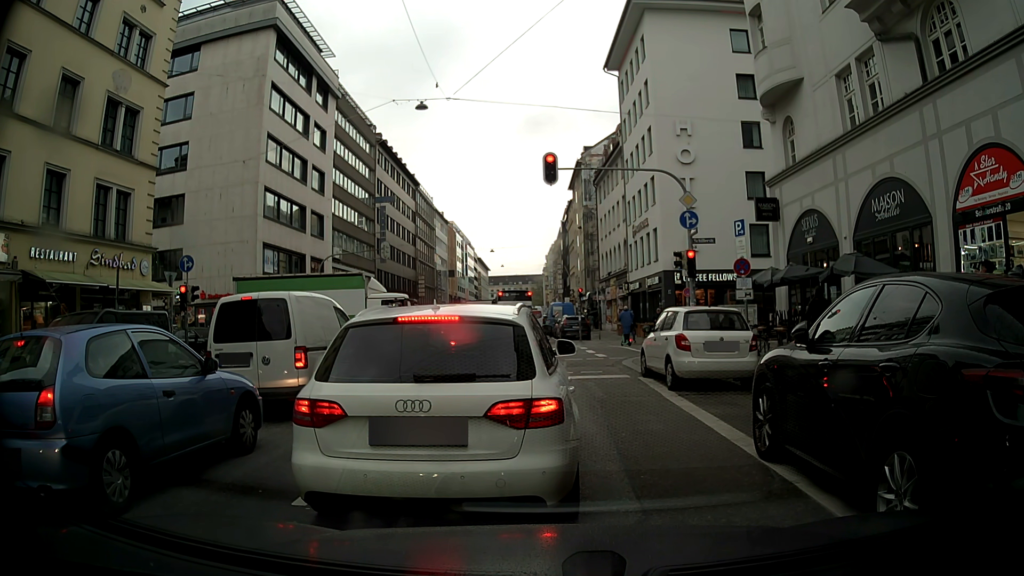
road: secondary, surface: asphalt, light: Day
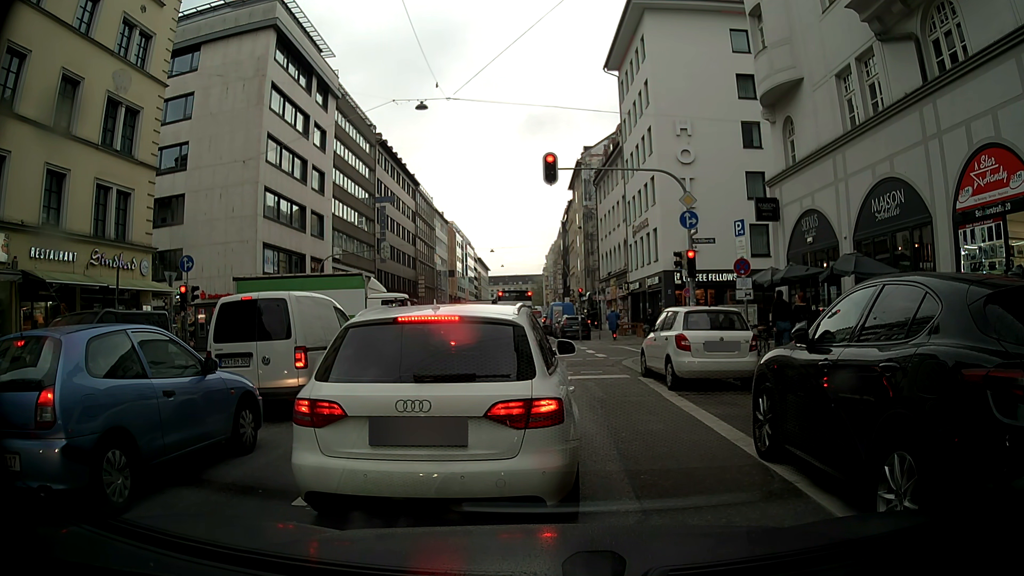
(0.0, 0.0) m; 0°
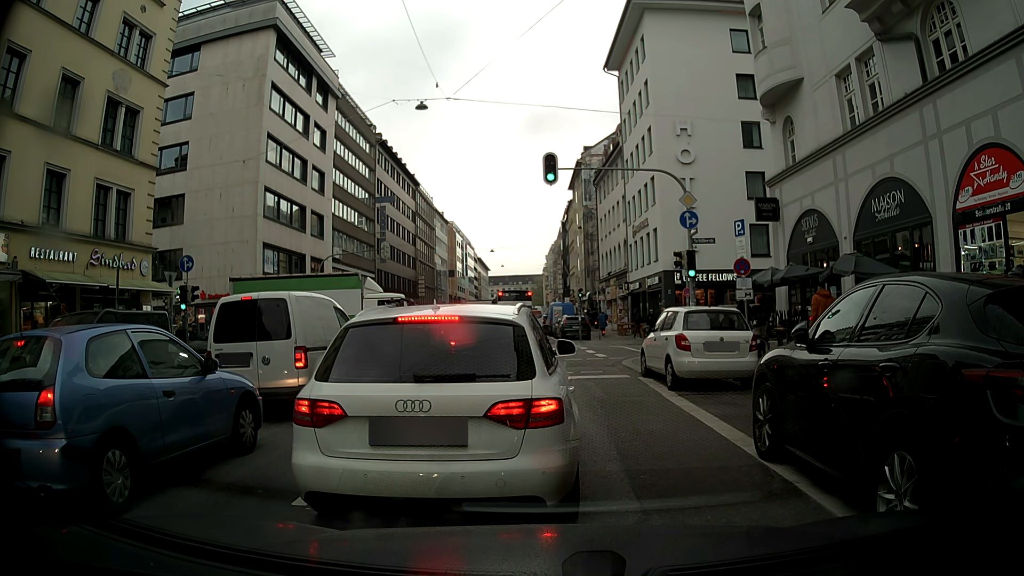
(0.0, 0.0) m; 0°
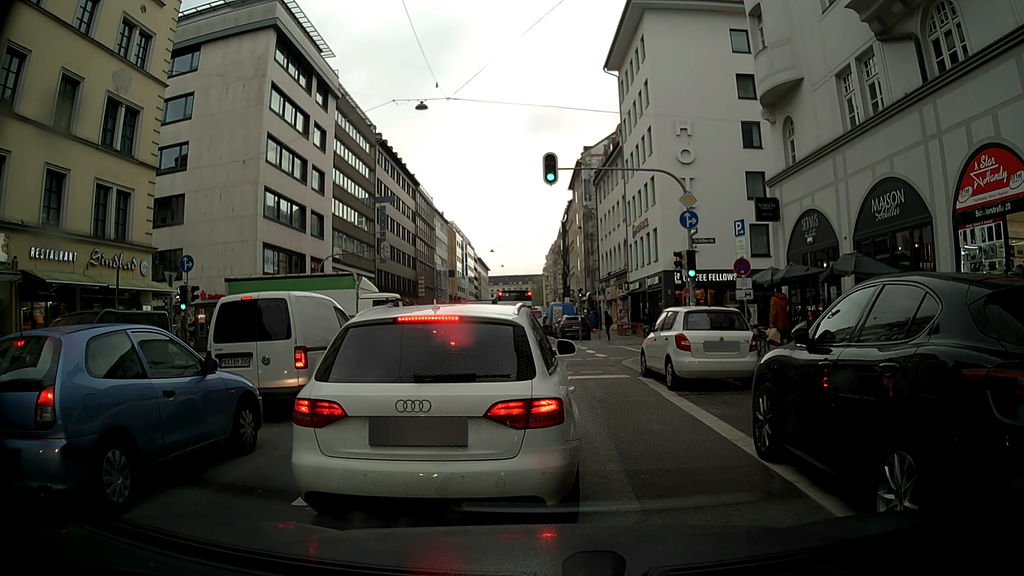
(0.0, 0.0) m; 0°
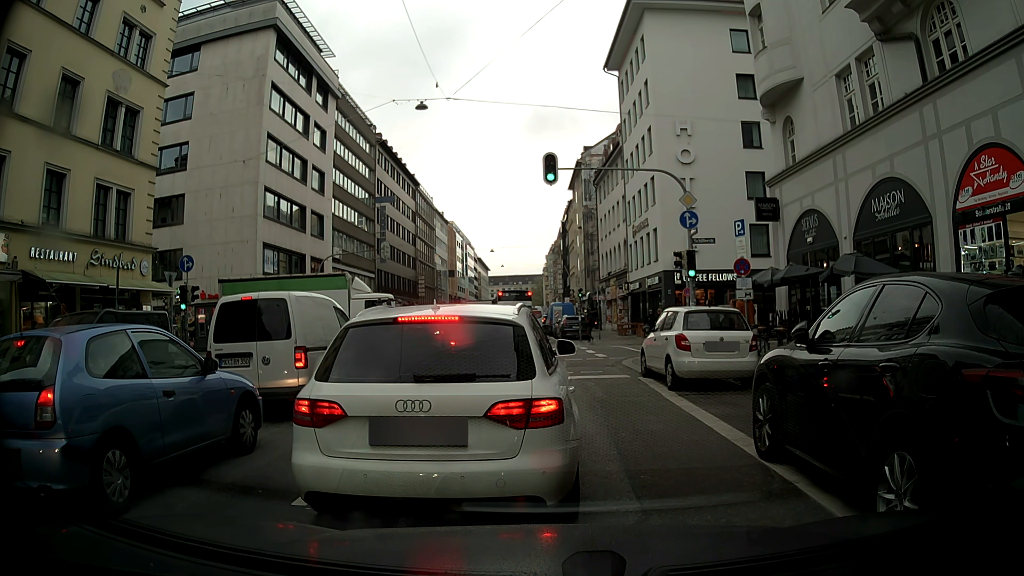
(0.0, 0.0) m; 0°
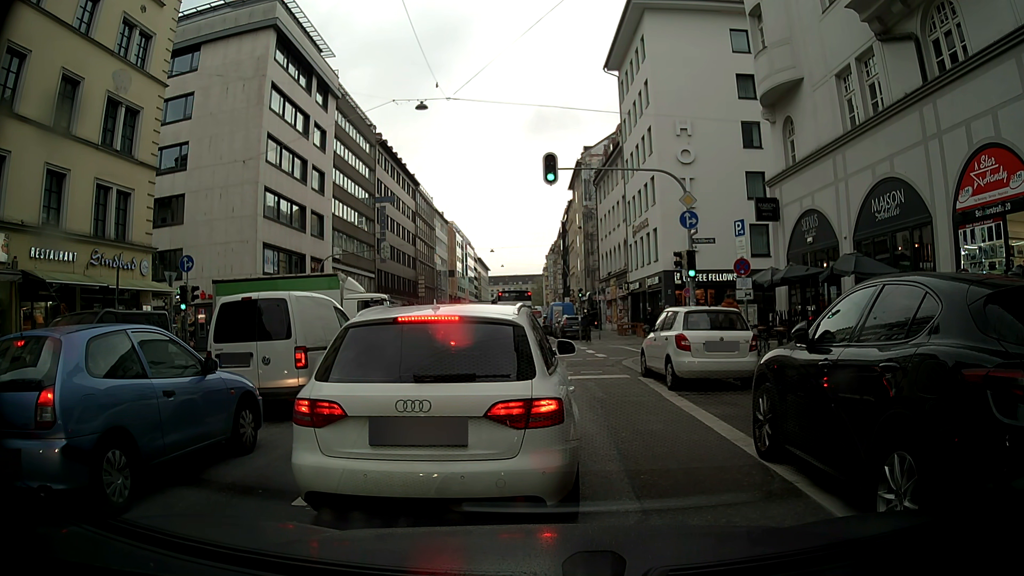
(0.0, 0.0) m; 0°
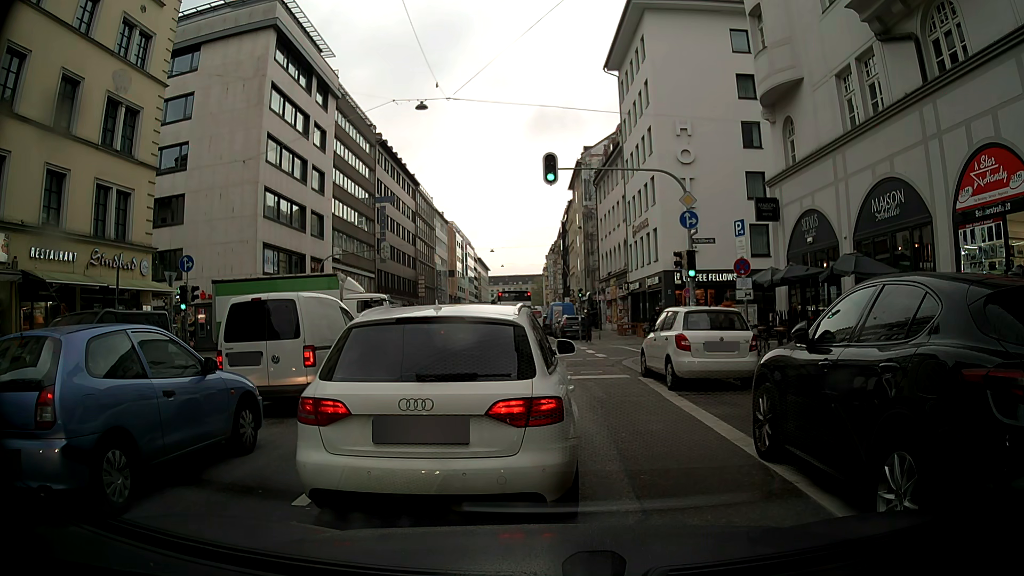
(0.0, 0.0) m; 0°
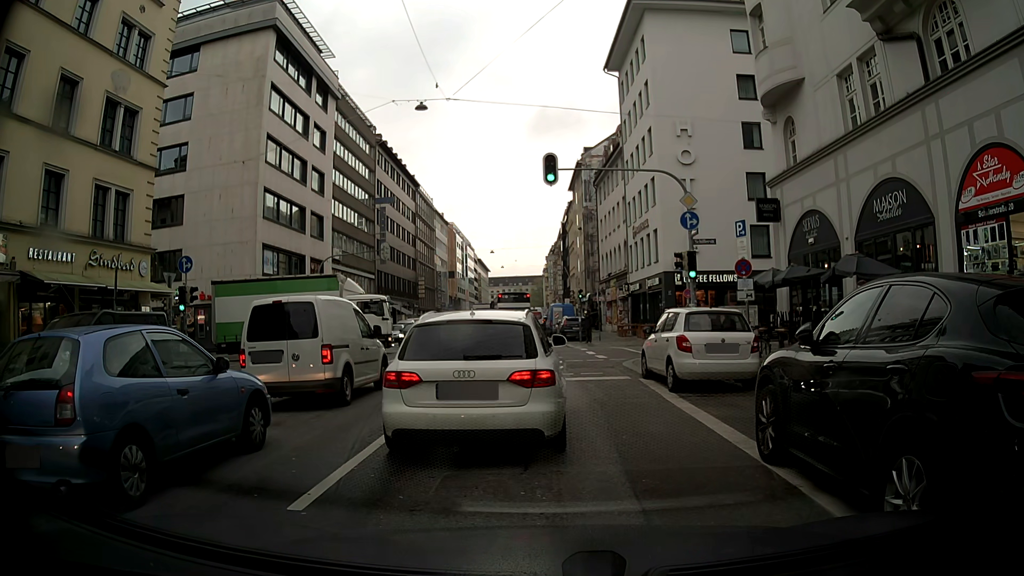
(0.0, +0.1) m; 0°
